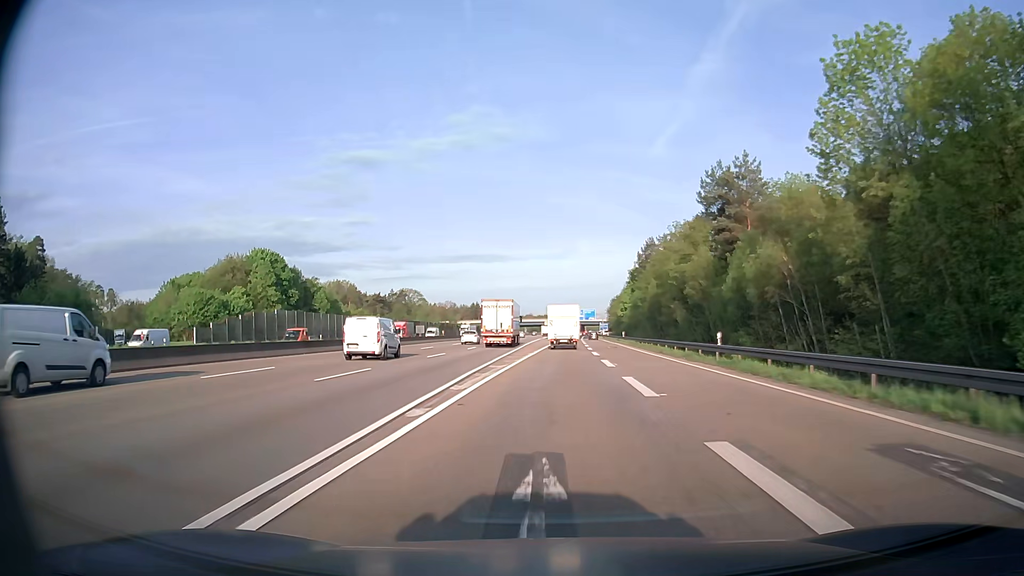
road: motorway_link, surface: asphalt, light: Day
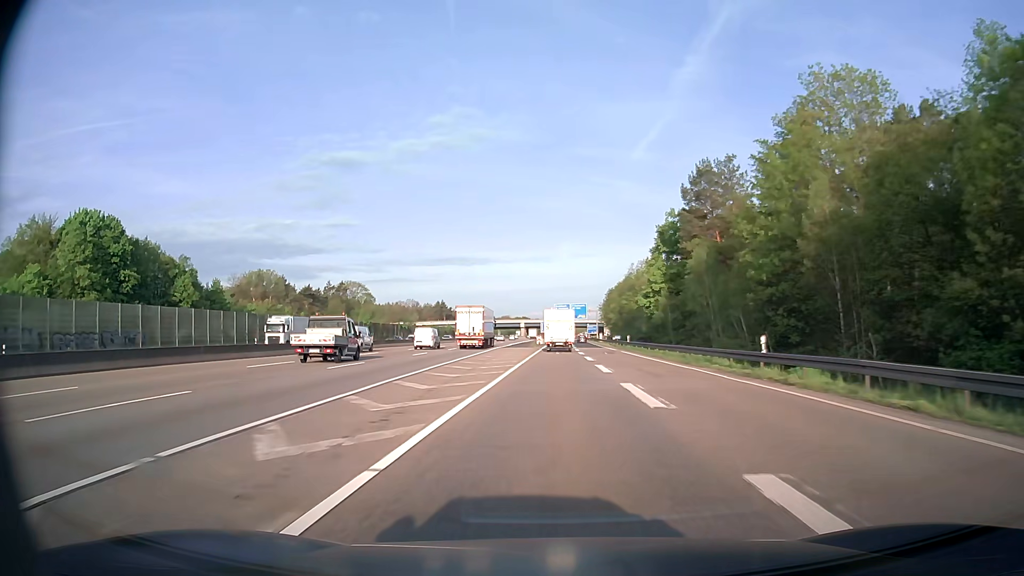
(+1.0, +64.1) m; +2°
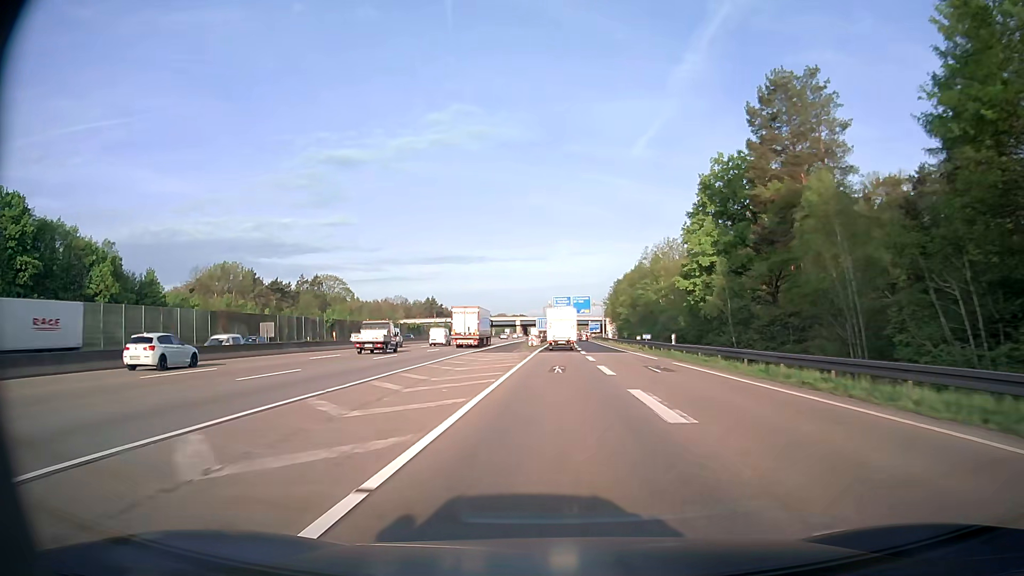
(+0.1, +26.1) m; 0°
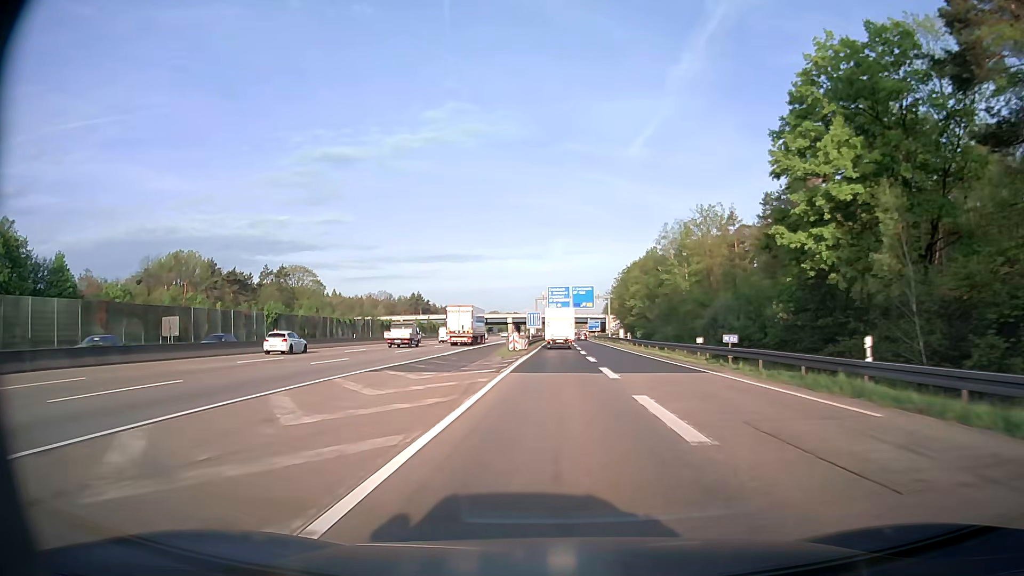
(0.0, +26.3) m; 0°
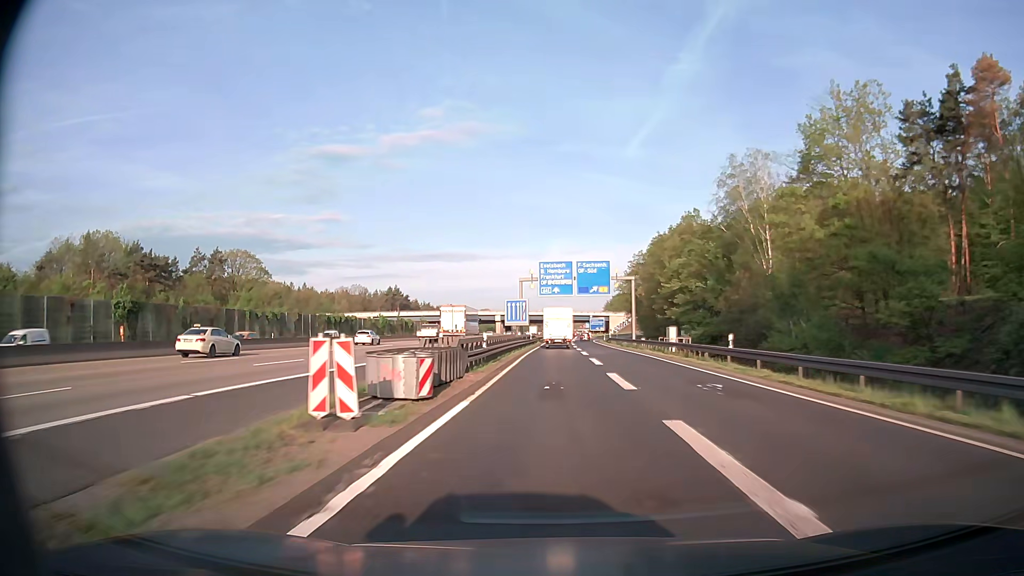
(+0.2, +39.9) m; 0°
(0, +10) (0, +20) (0, +30) (0, +40) (0, +50) (0, +60) (+1, +70) (+1, +80) (+1, +90) (+1, +100) m
